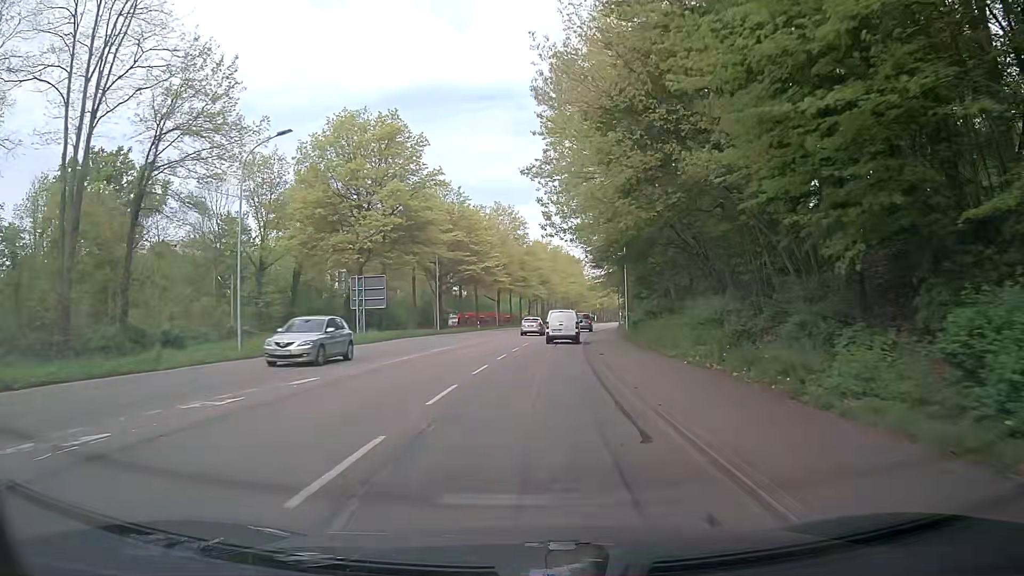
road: secondary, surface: asphalt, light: Day
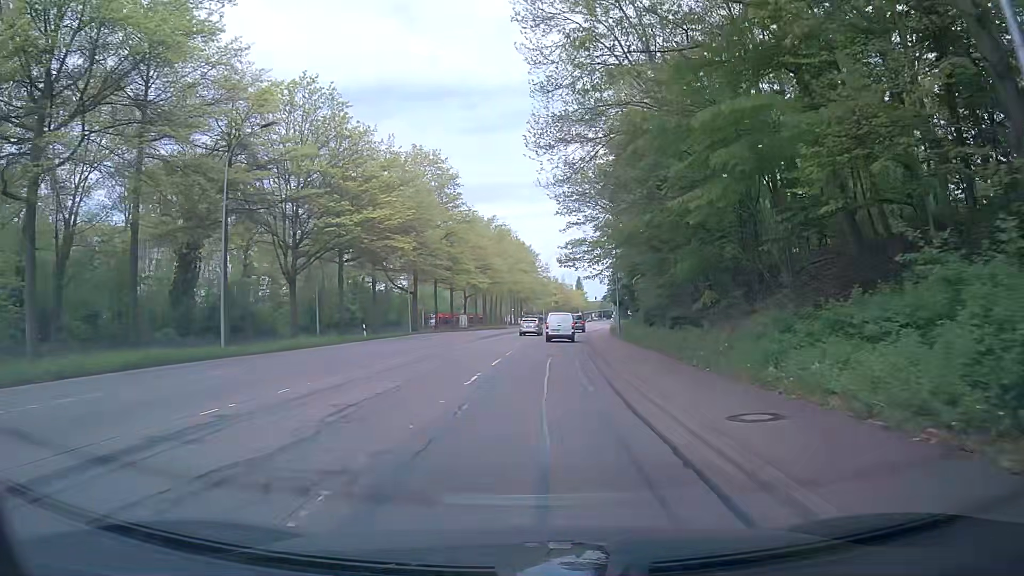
(+2.1, +38.2) m; +5°
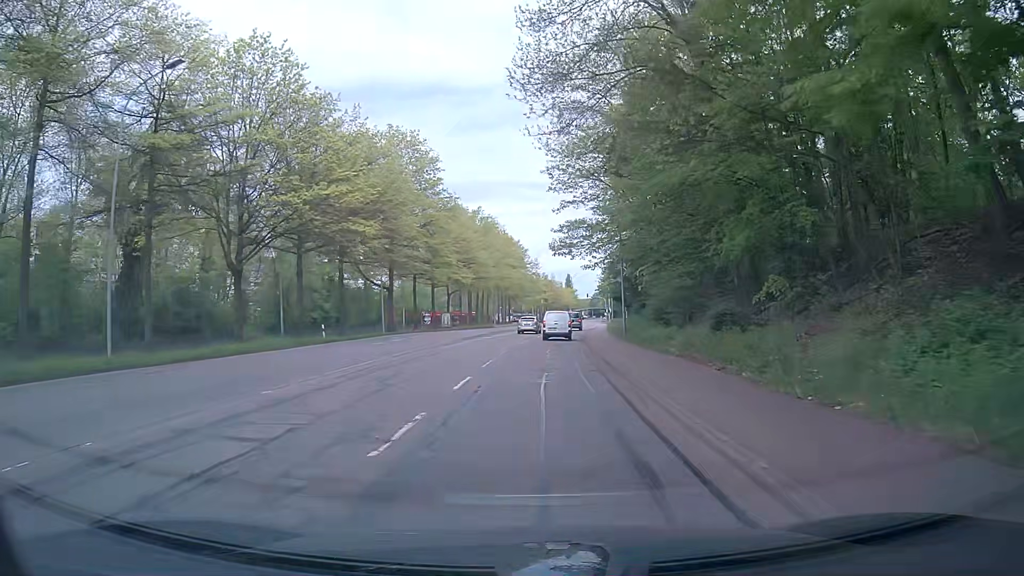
(+0.1, +7.6) m; 0°
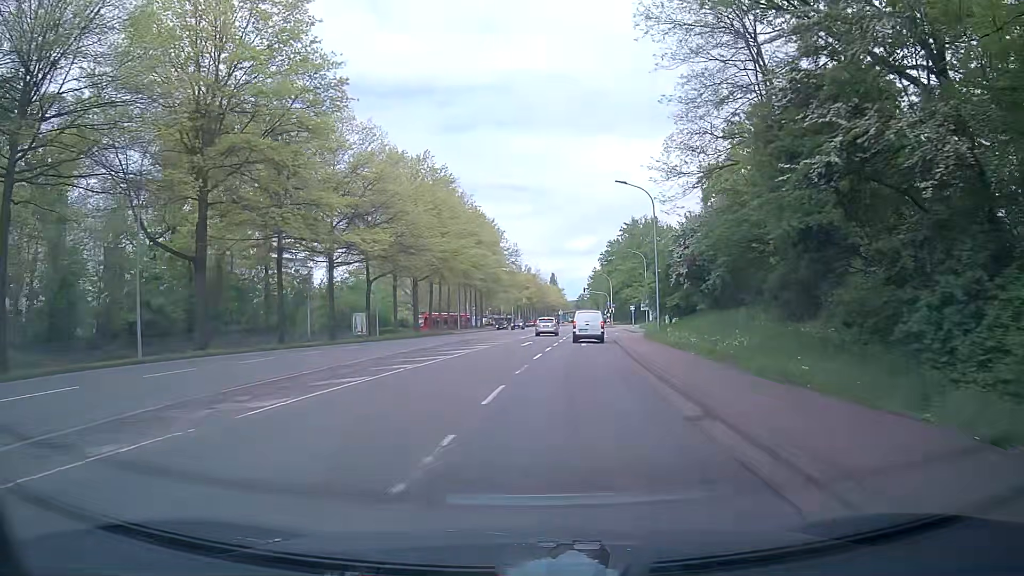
(+1.4, +37.8) m; +2°
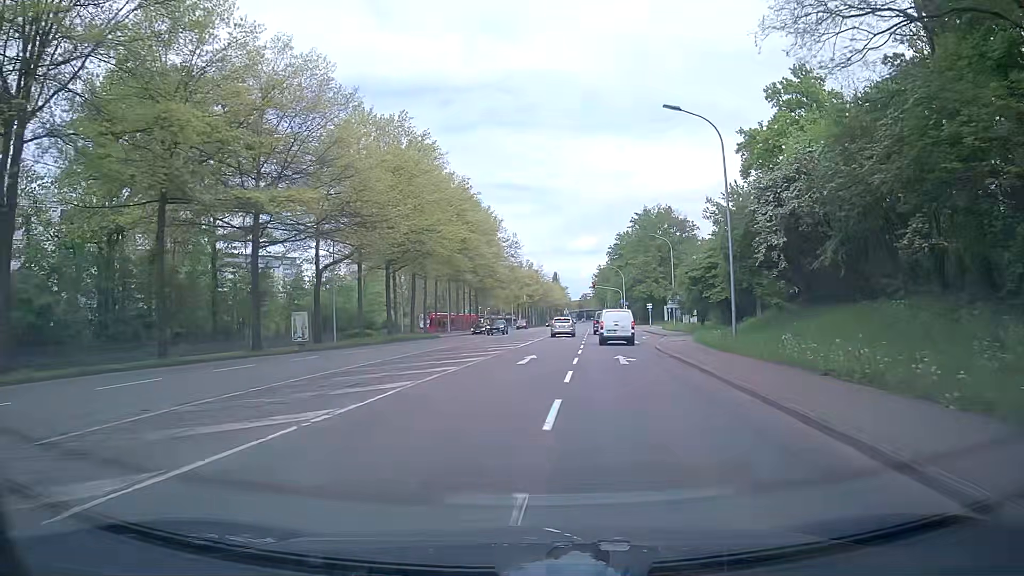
(+0.1, +14.6) m; 0°
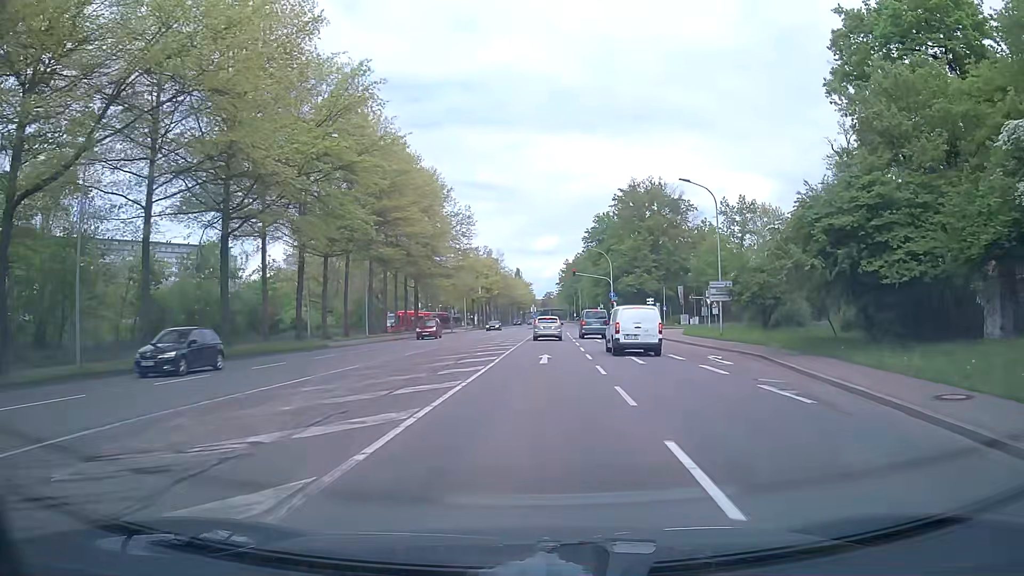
(+0.7, +27.1) m; +4°
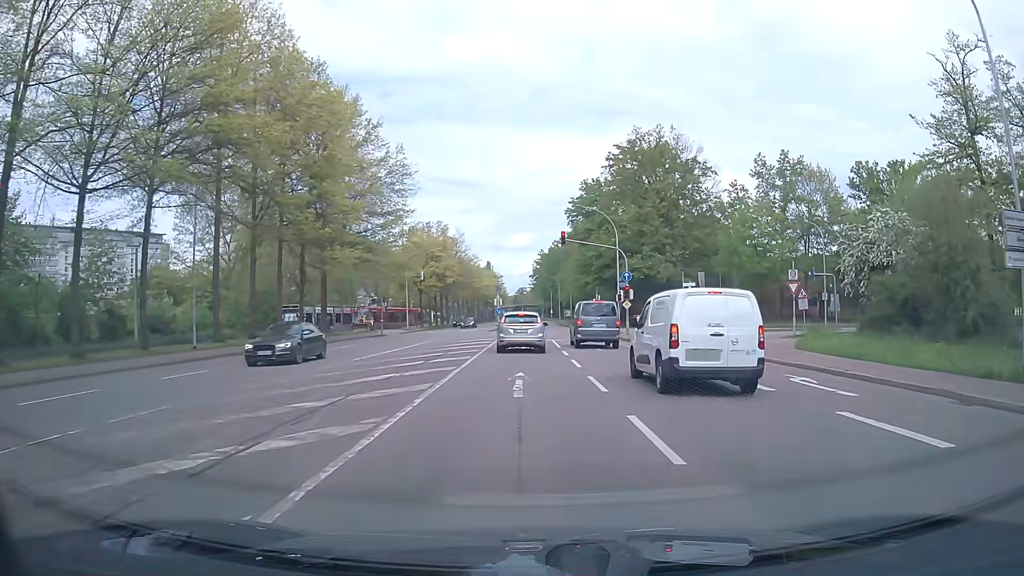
(+0.7, +28.2) m; +2°
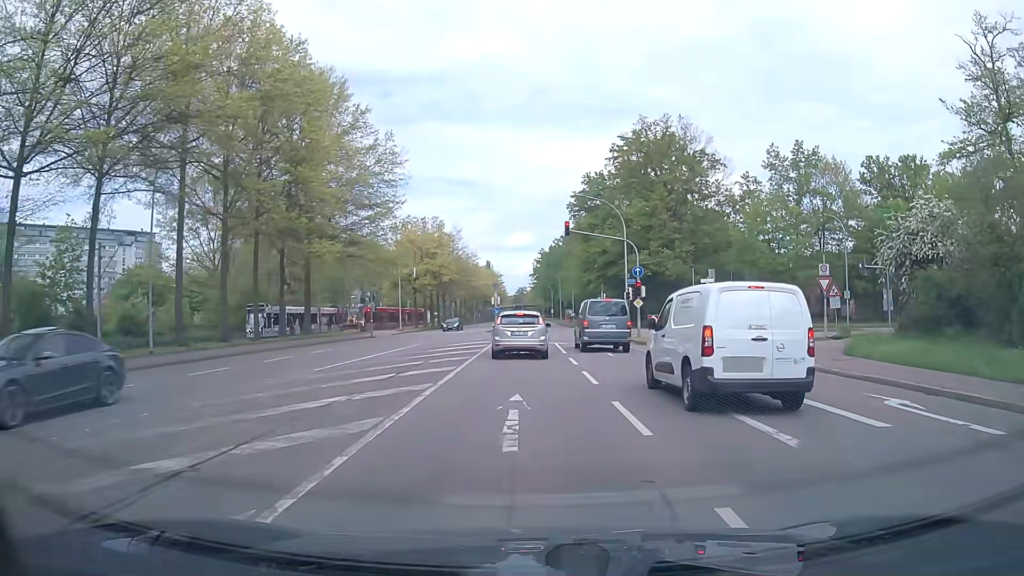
(0.0, +4.3) m; 0°
